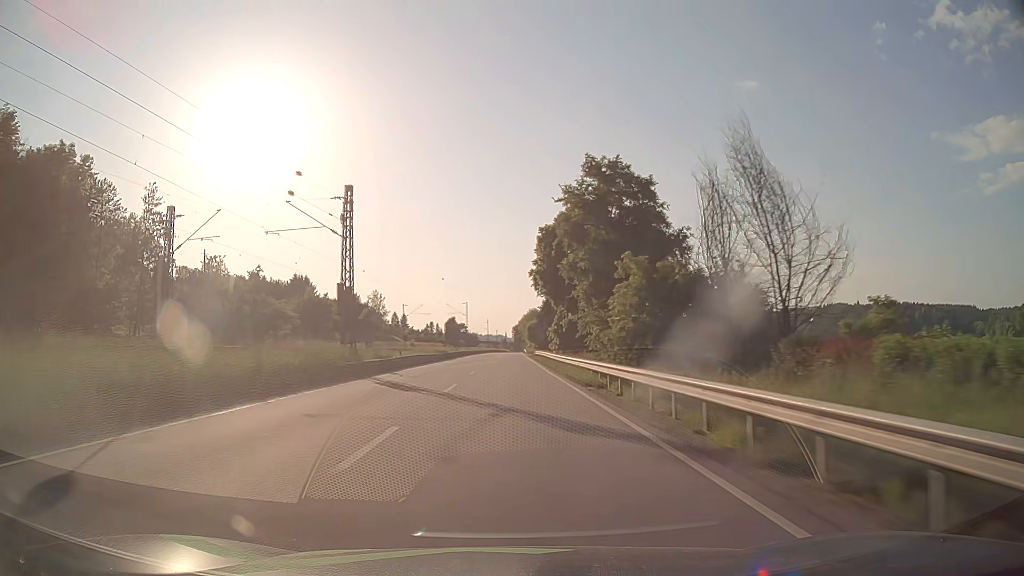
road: primary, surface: asphalt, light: Day
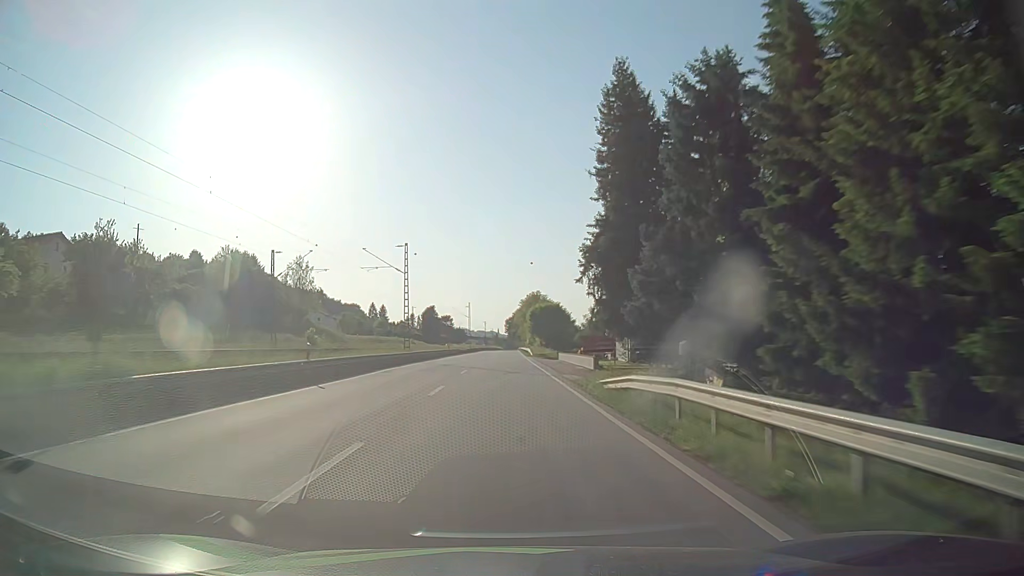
(+0.2, +63.2) m; +1°
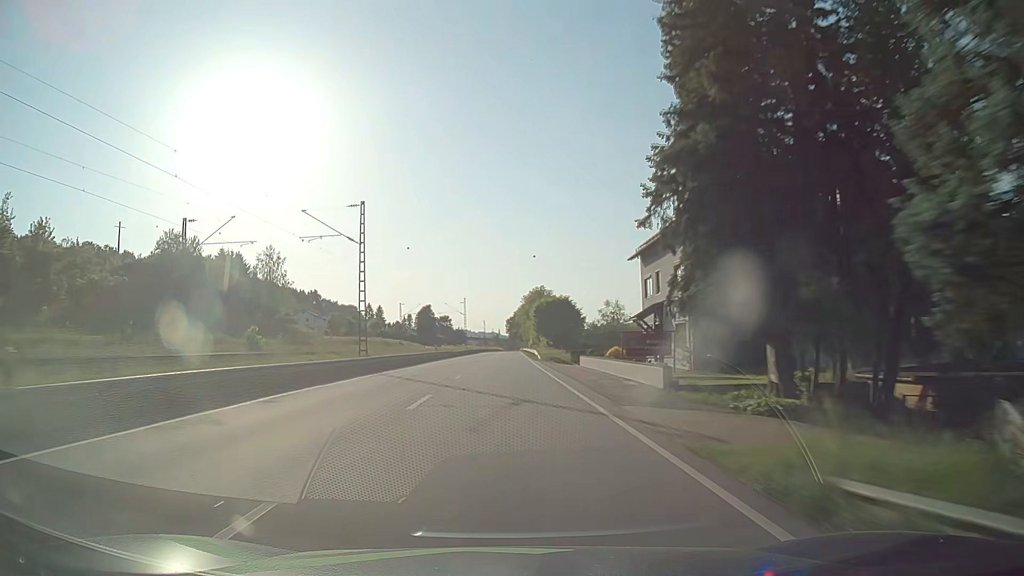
(0.0, +15.8) m; 0°
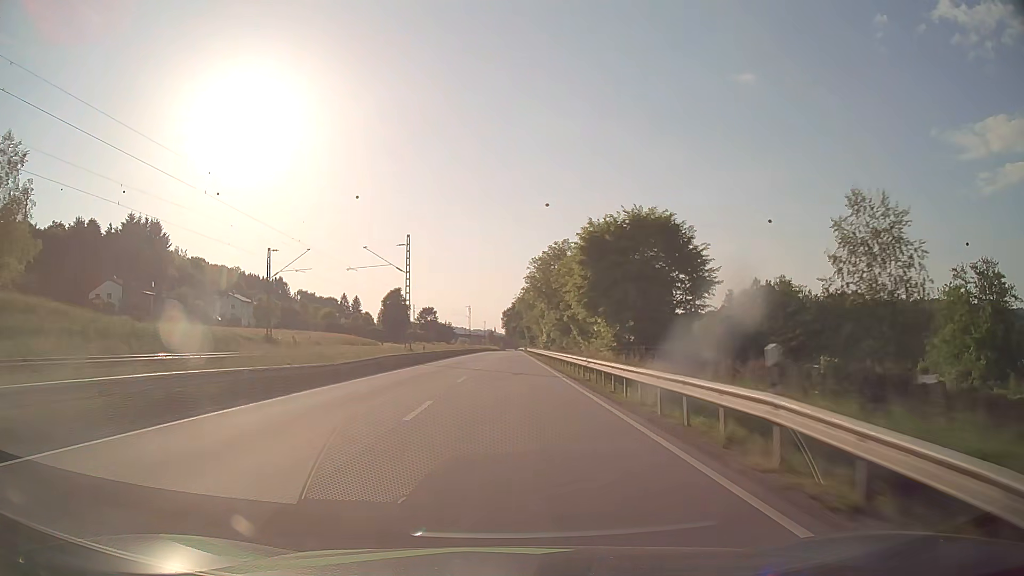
(-0.2, +63.3) m; 0°
